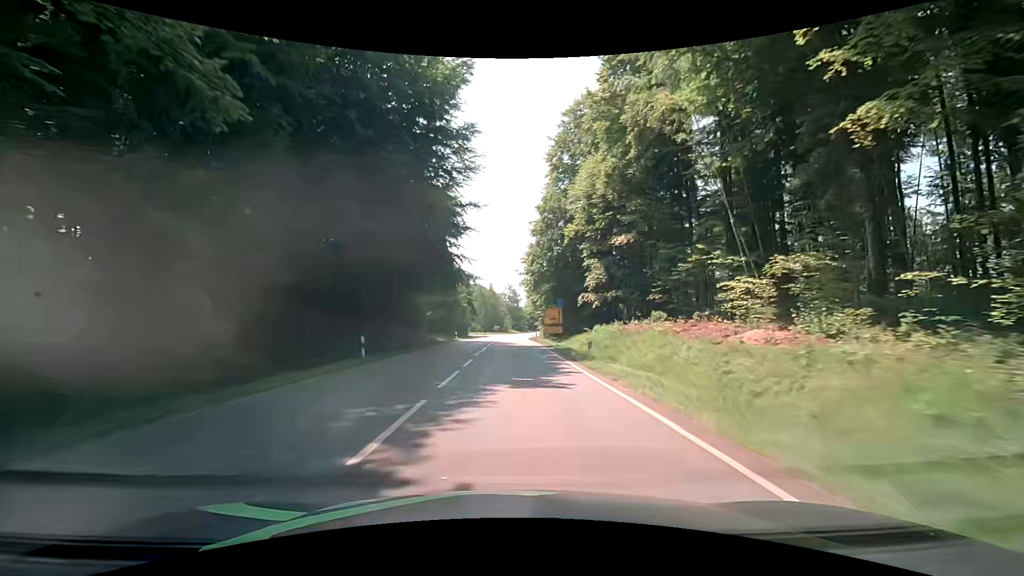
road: secondary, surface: asphalt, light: Day
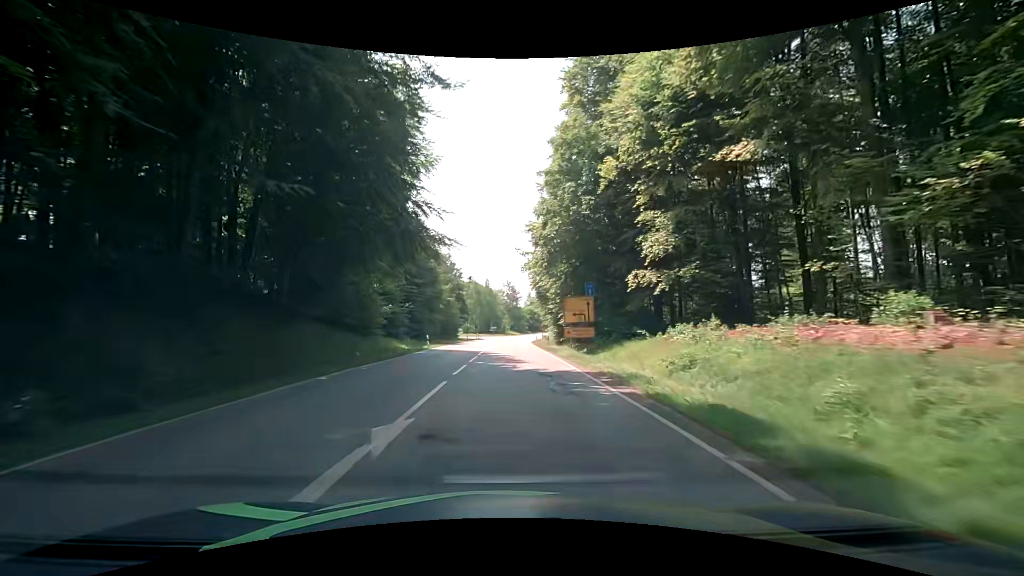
(0.0, +20.7) m; -1°
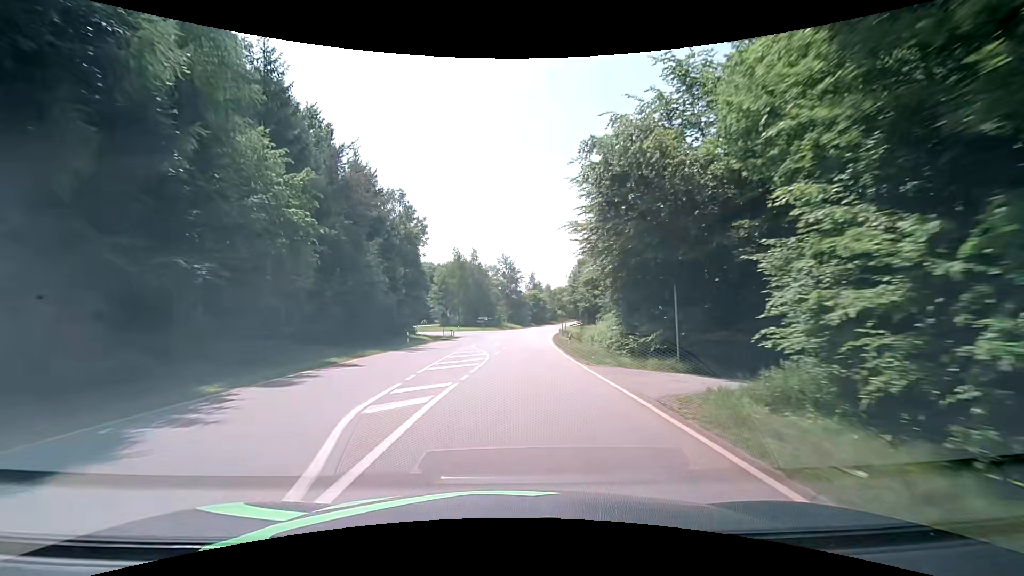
(+0.7, +49.2) m; +1°
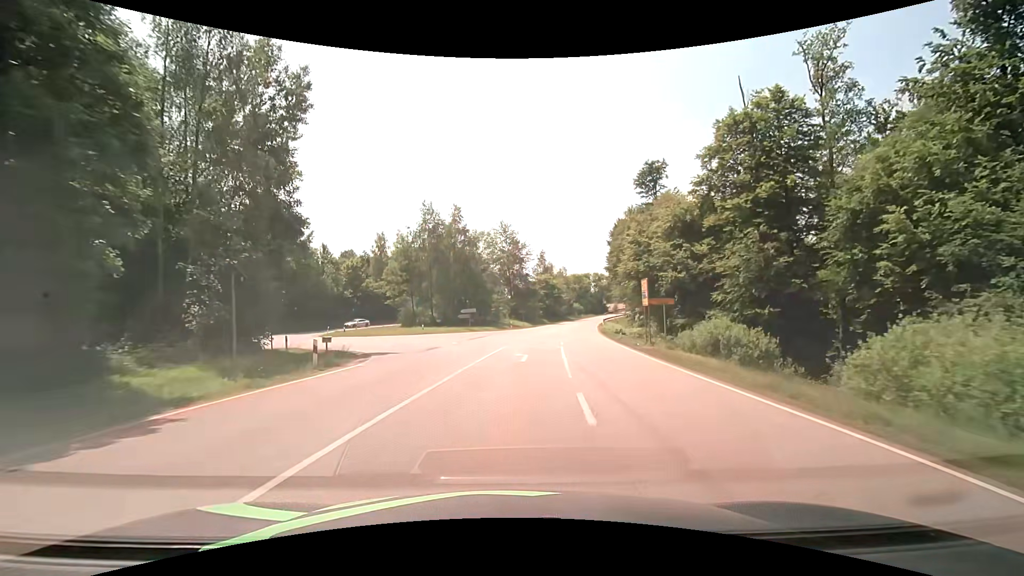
(-0.1, +42.7) m; 0°
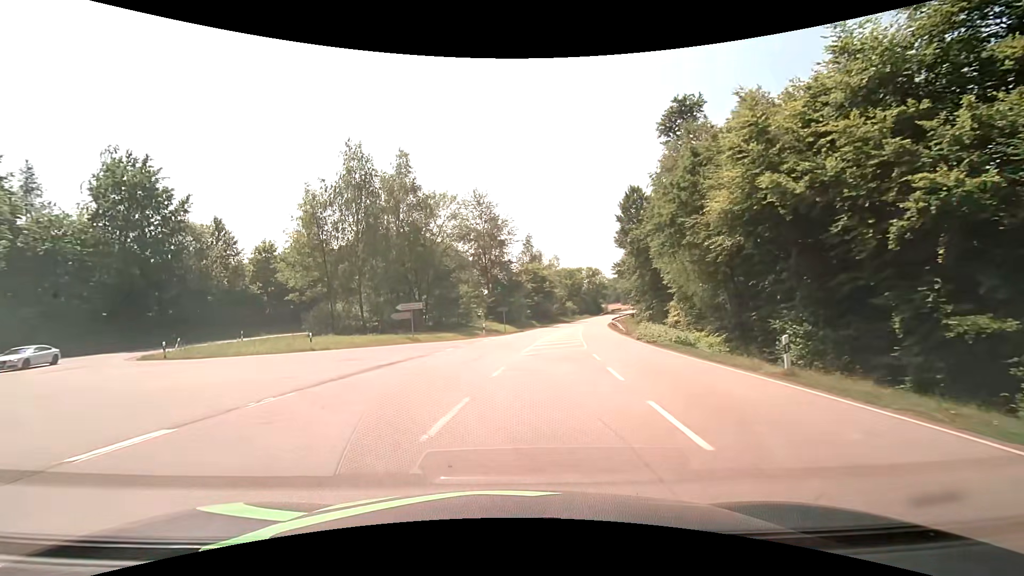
(+1.0, +25.2) m; +2°
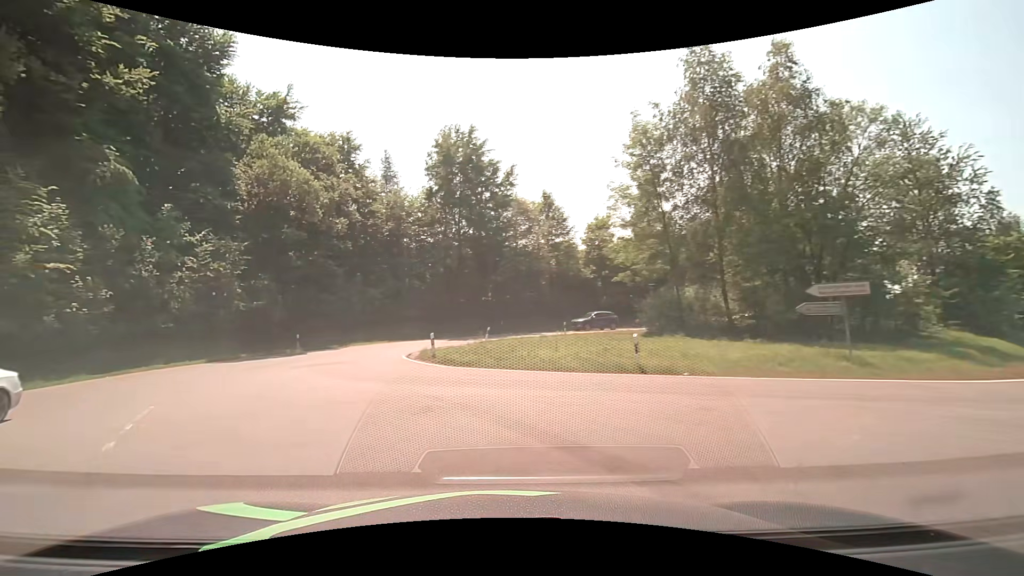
(-4.2, +16.4) m; -37°
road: tertiary
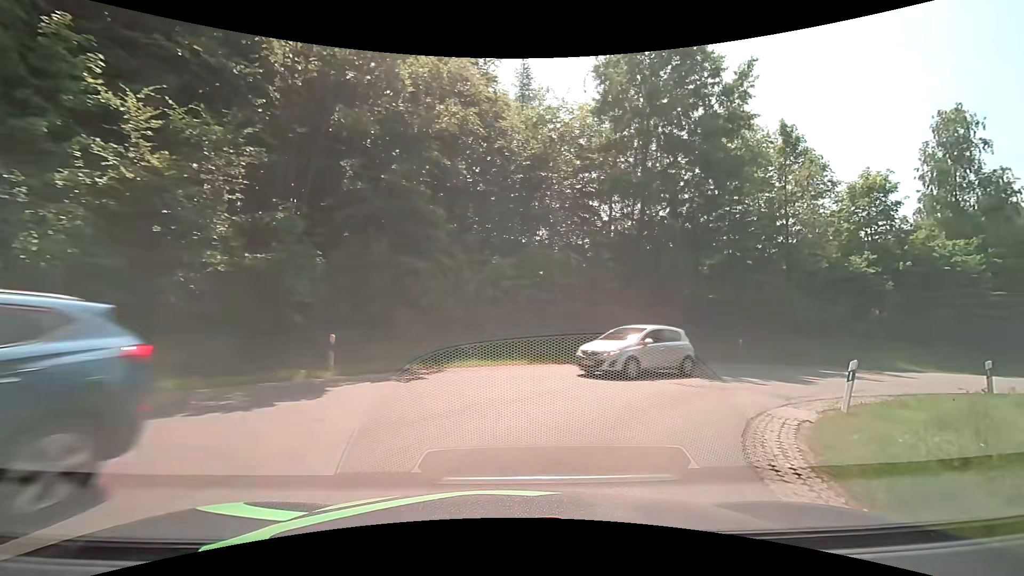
(-6.2, +20.1) m; -13°
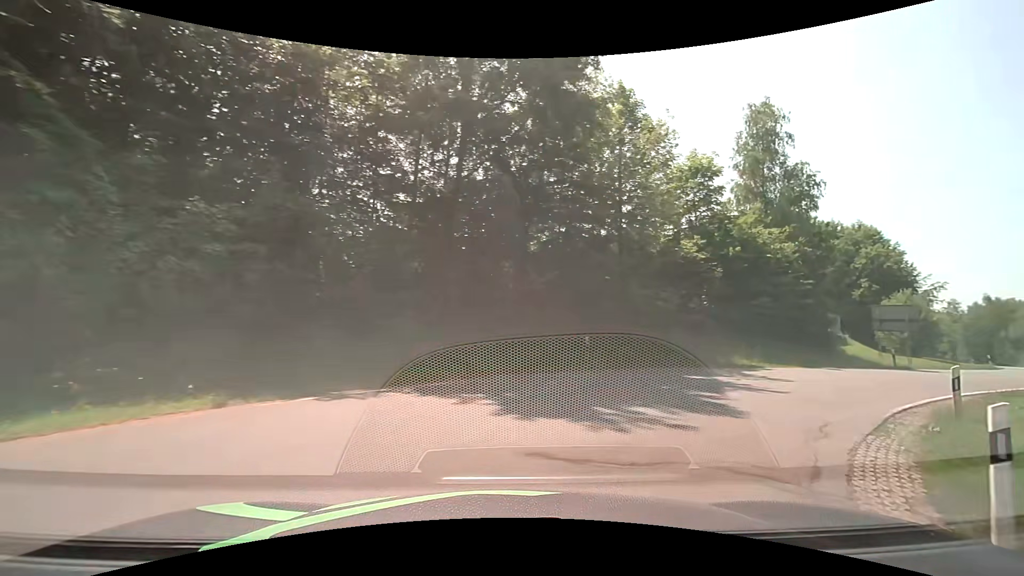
(+1.5, +8.2) m; +22°
(+3, +10) (+10, +16) (+18, +22) (+27, +26) (+36, +32) (+44, +38) (+51, +44) (+58, +51) (+65, +59) (+71, +67) m
